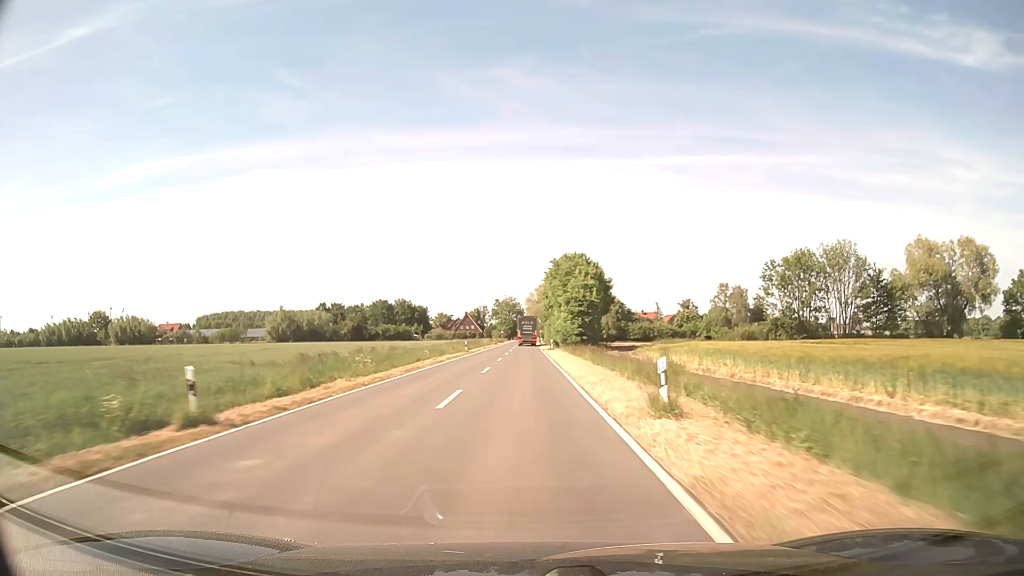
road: secondary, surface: asphalt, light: Day
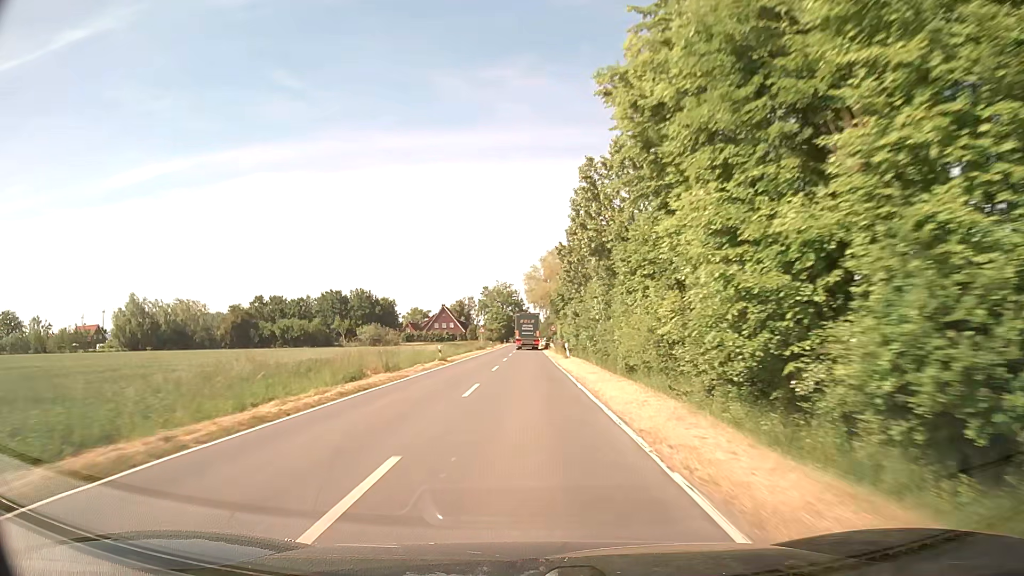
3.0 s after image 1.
(-0.1, +68.6) m; 0°
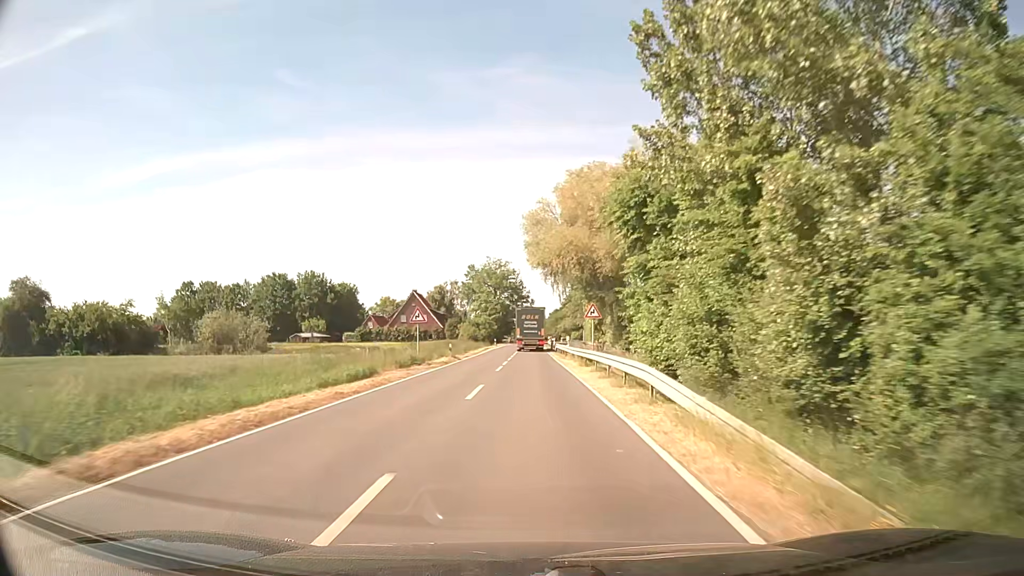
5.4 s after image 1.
(-0.1, +48.7) m; 0°
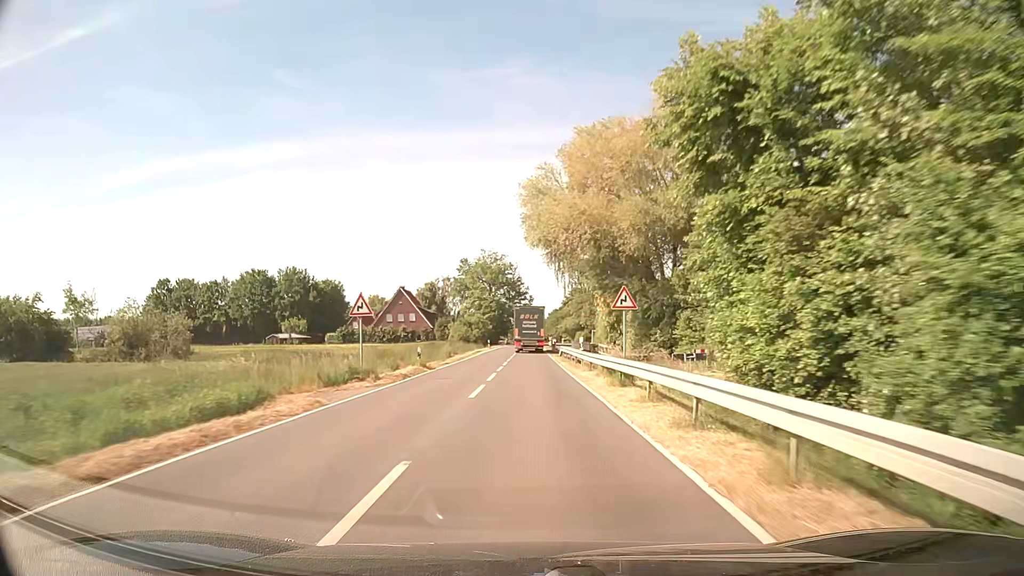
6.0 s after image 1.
(0.0, +11.4) m; 0°
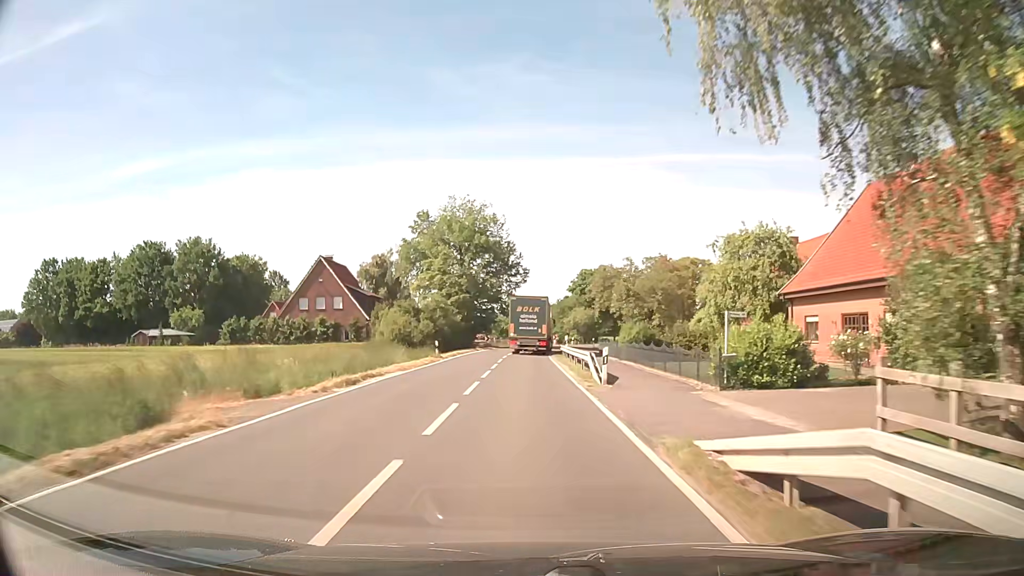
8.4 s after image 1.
(+0.1, +42.2) m; +1°
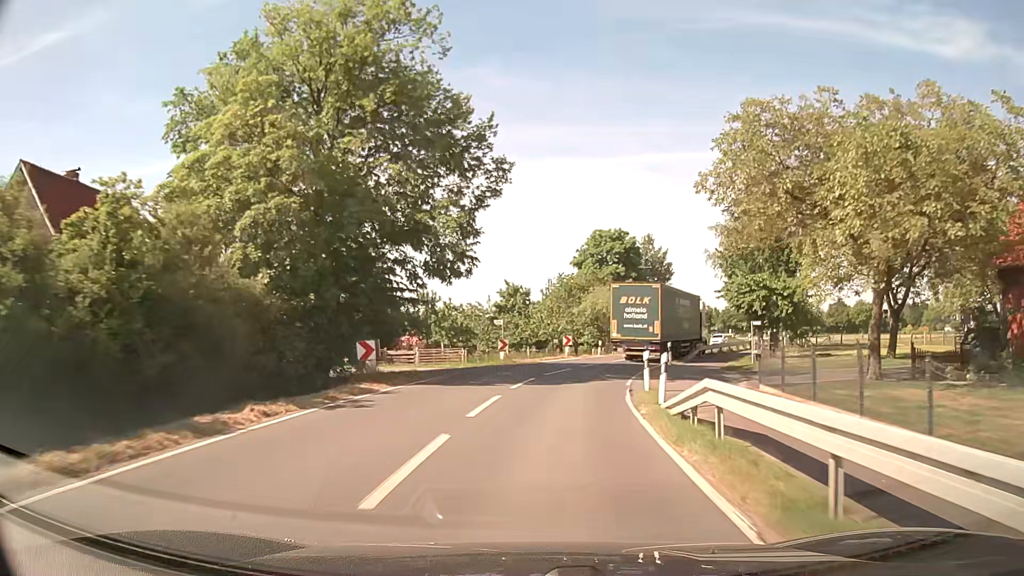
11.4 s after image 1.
(0.0, +46.4) m; +1°
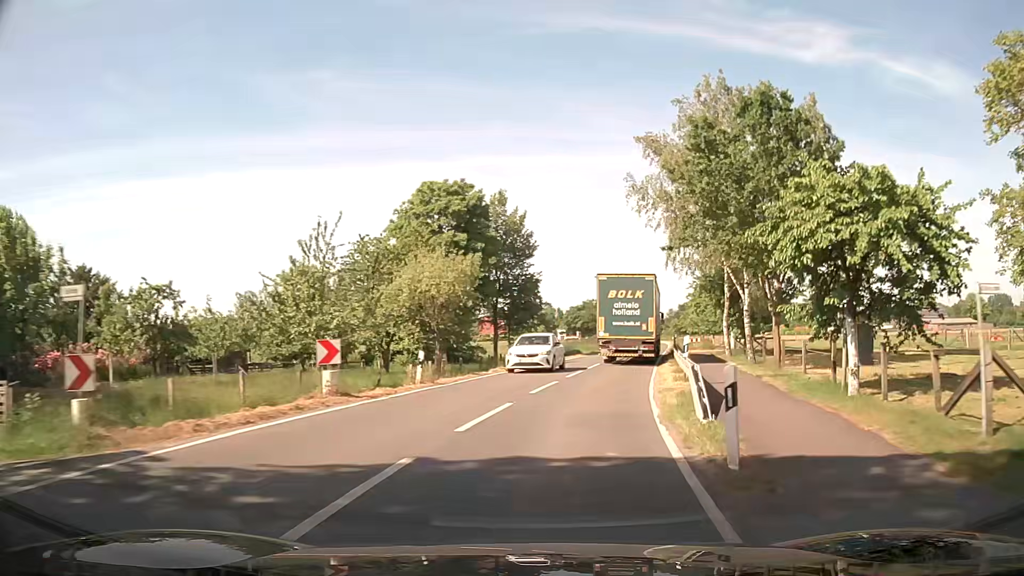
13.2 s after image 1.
(+2.7, +25.3) m; +14°
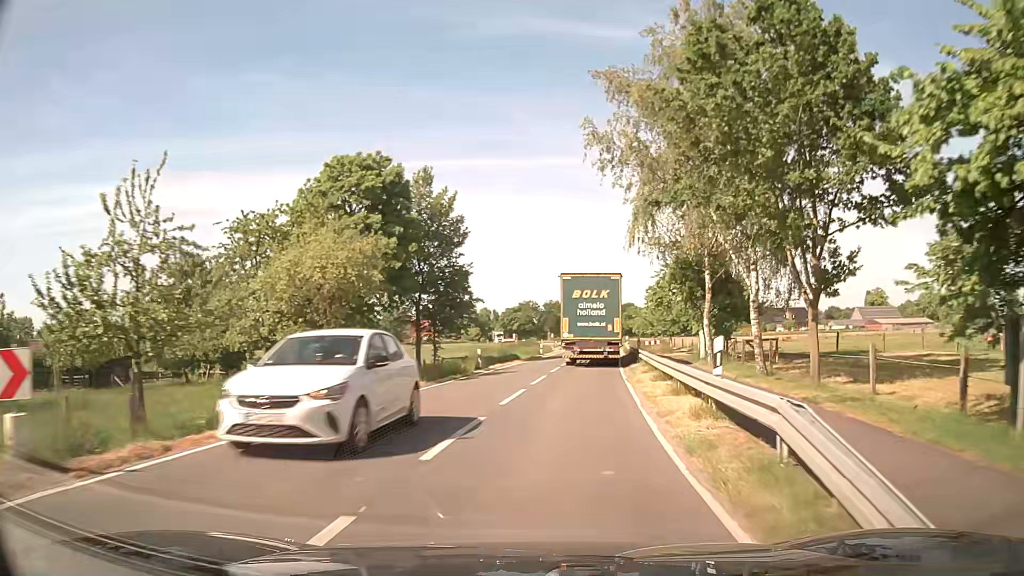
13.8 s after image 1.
(+0.4, +8.3) m; +6°
